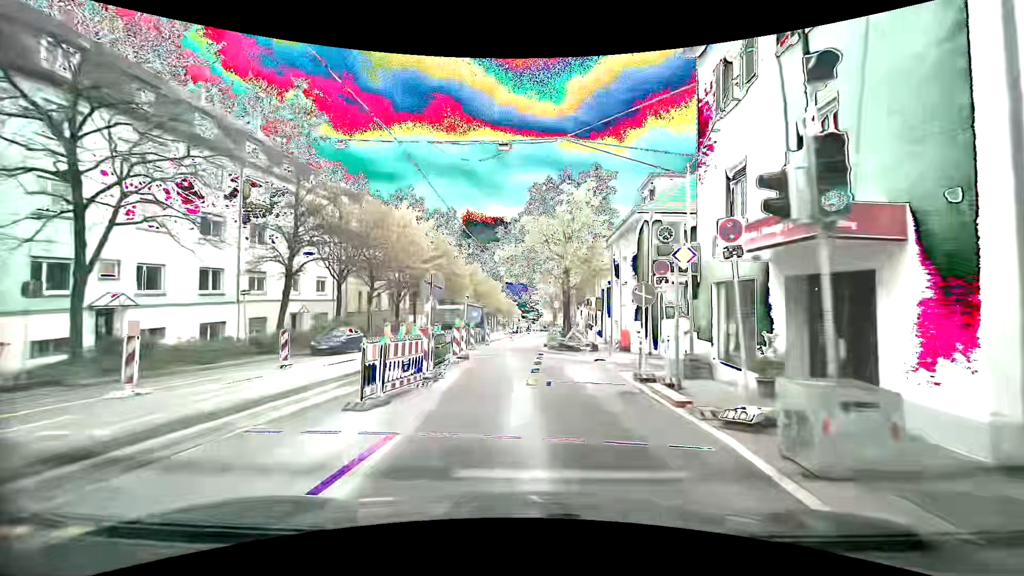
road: secondary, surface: asphalt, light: Day
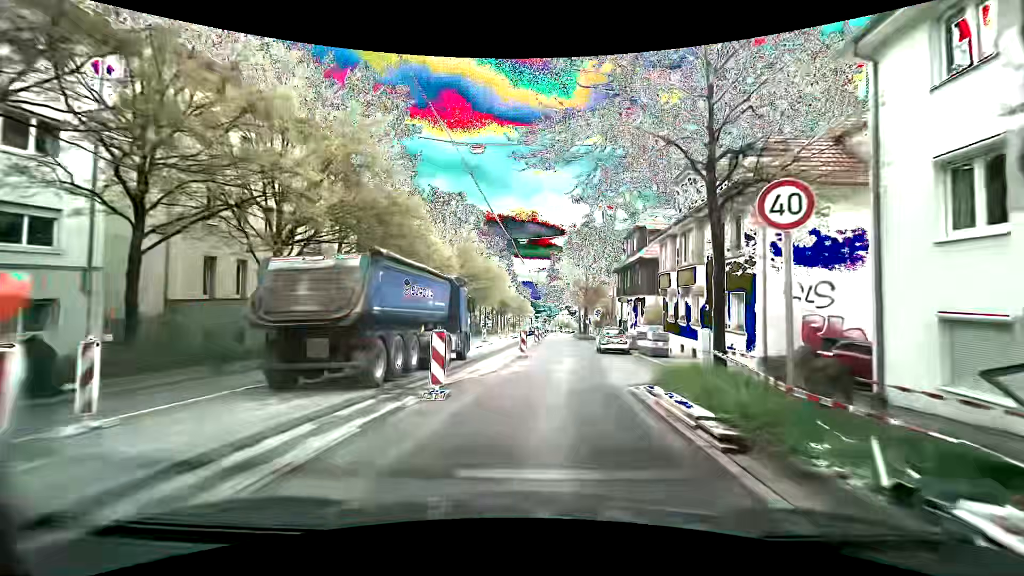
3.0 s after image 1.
(-1.4, +25.9) m; -4°
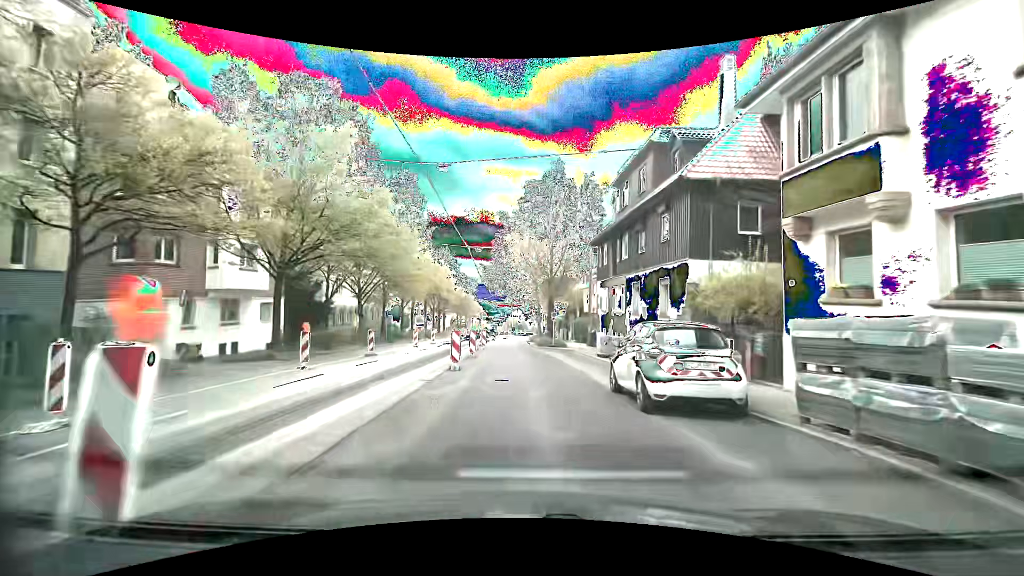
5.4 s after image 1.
(+1.8, +20.8) m; +6°
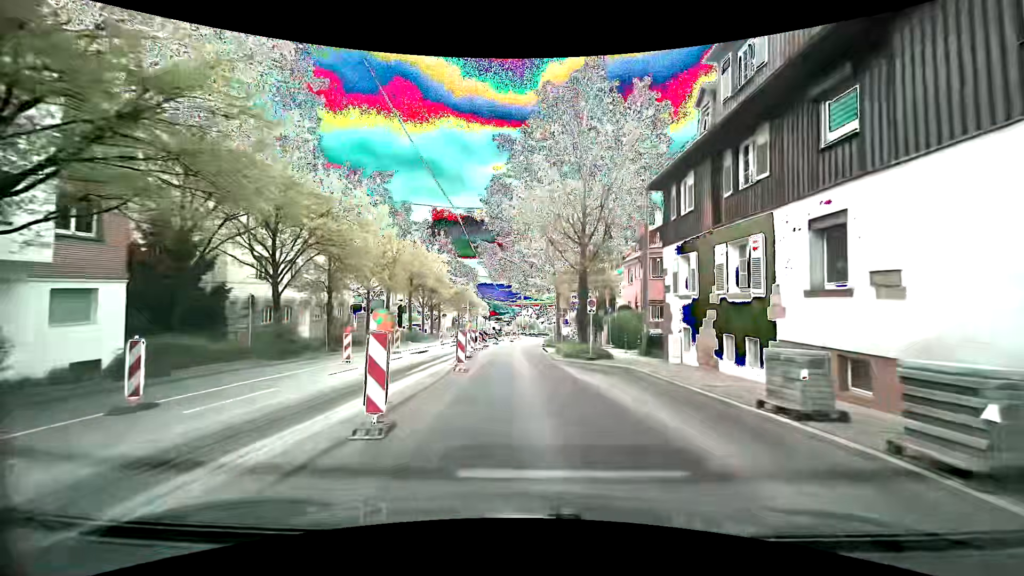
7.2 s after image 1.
(-0.1, +15.7) m; -2°
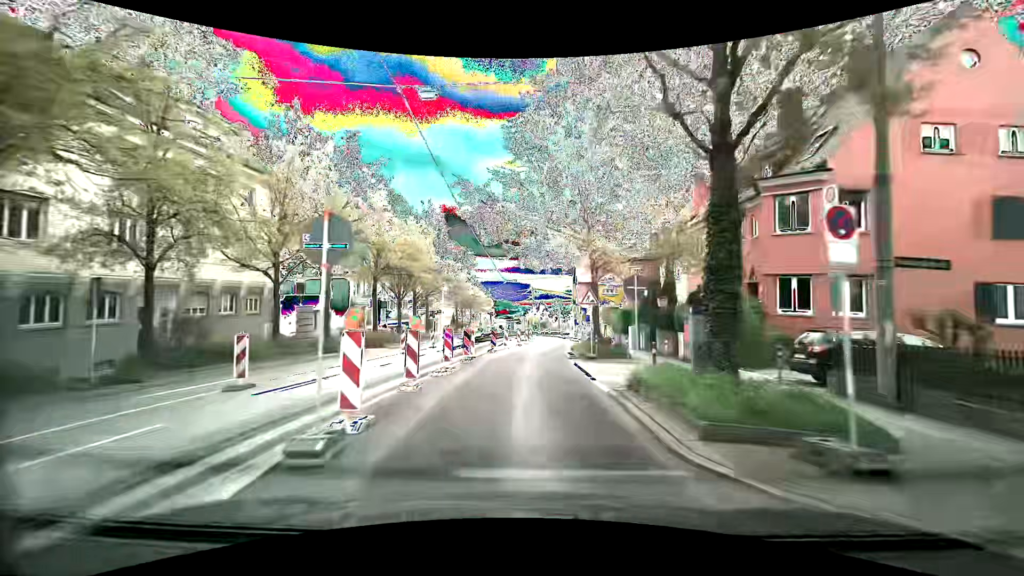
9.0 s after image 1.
(+0.2, +16.5) m; 0°
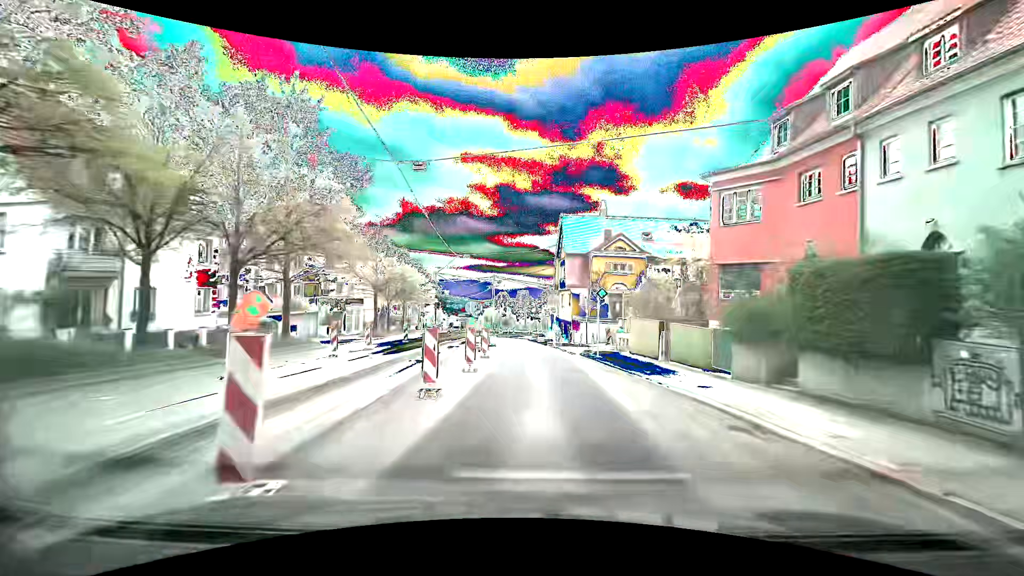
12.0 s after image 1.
(+0.5, +27.3) m; +5°
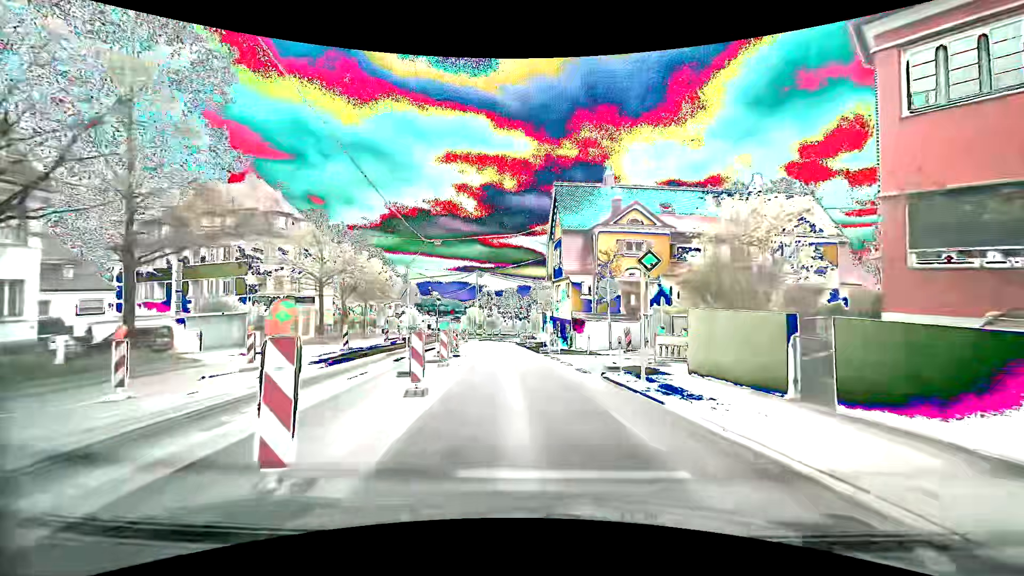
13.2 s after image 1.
(+0.3, +10.7) m; +1°
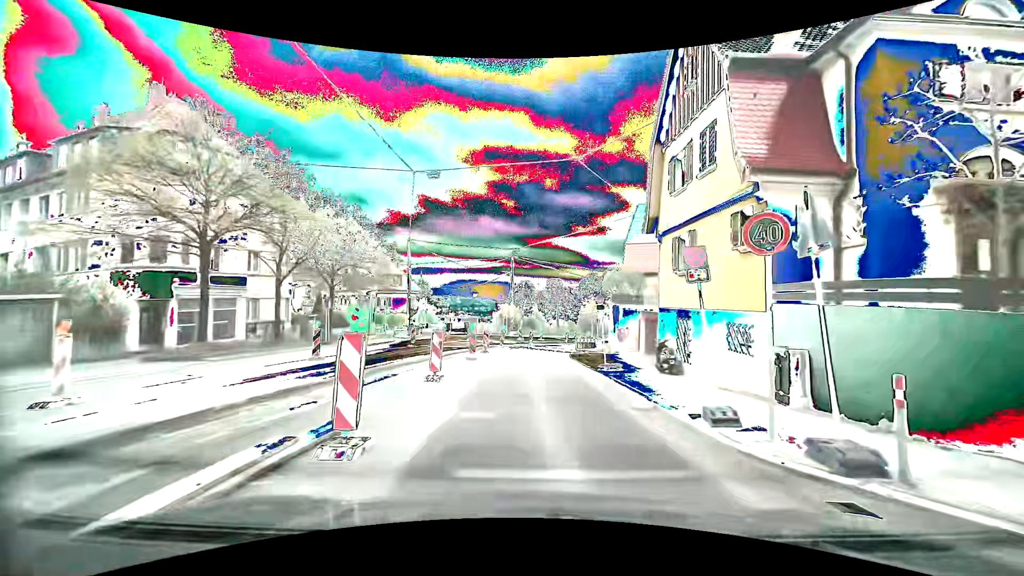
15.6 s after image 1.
(-1.1, +20.8) m; -4°
(0, +10) (0, +20) (0, +30) (+1, +40) (+5, +49) (+10, +58) (+17, +65) (+25, +71) (+34, +74) (+44, +77) m
